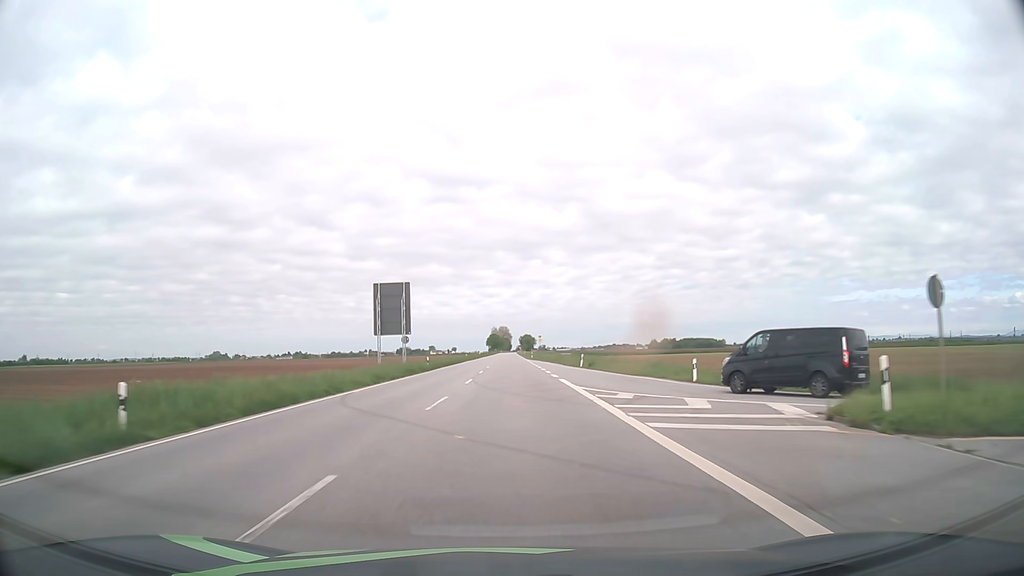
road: primary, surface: asphalt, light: Day
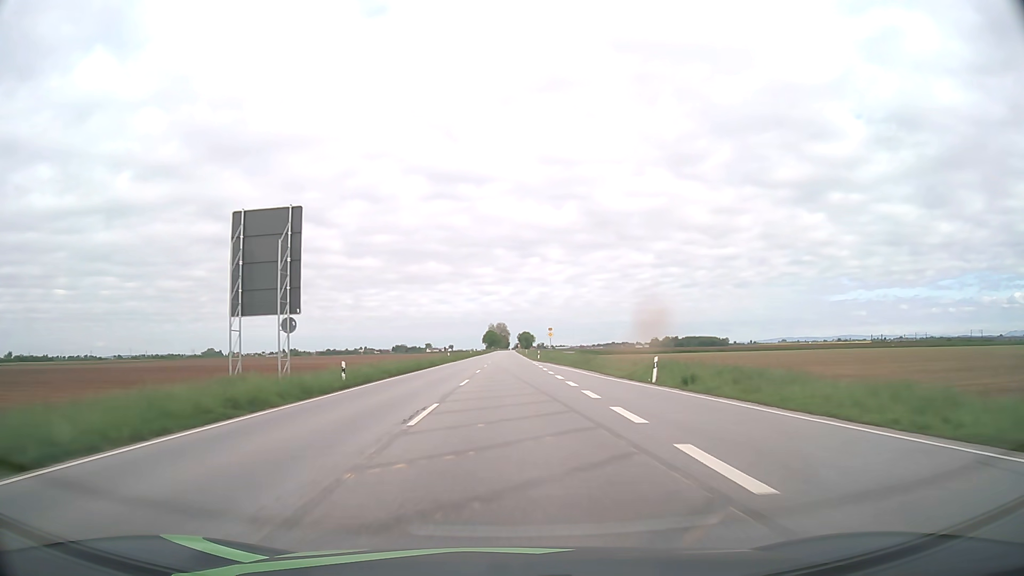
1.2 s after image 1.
(0.0, +27.8) m; 0°
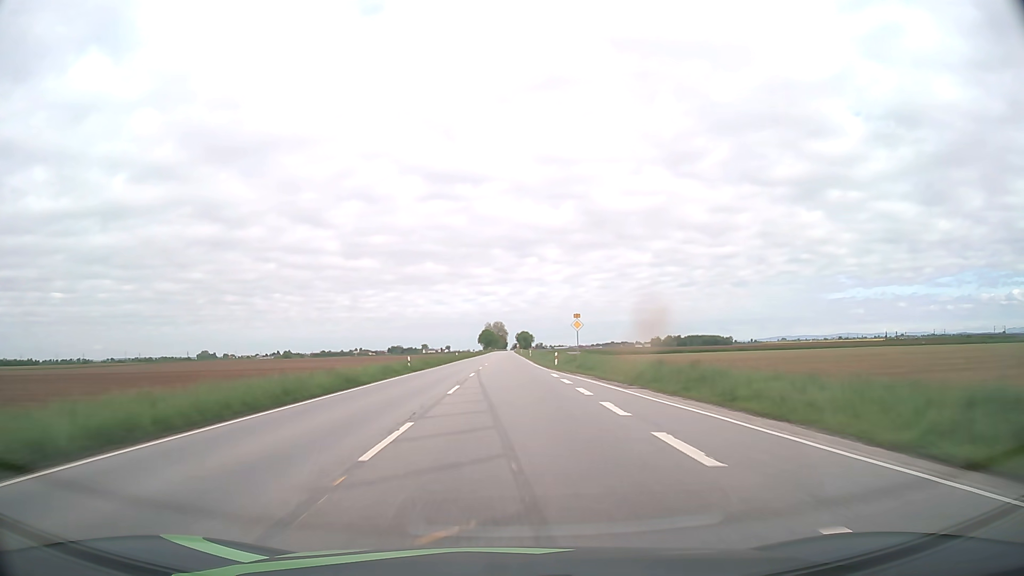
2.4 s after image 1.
(+0.1, +28.8) m; 0°
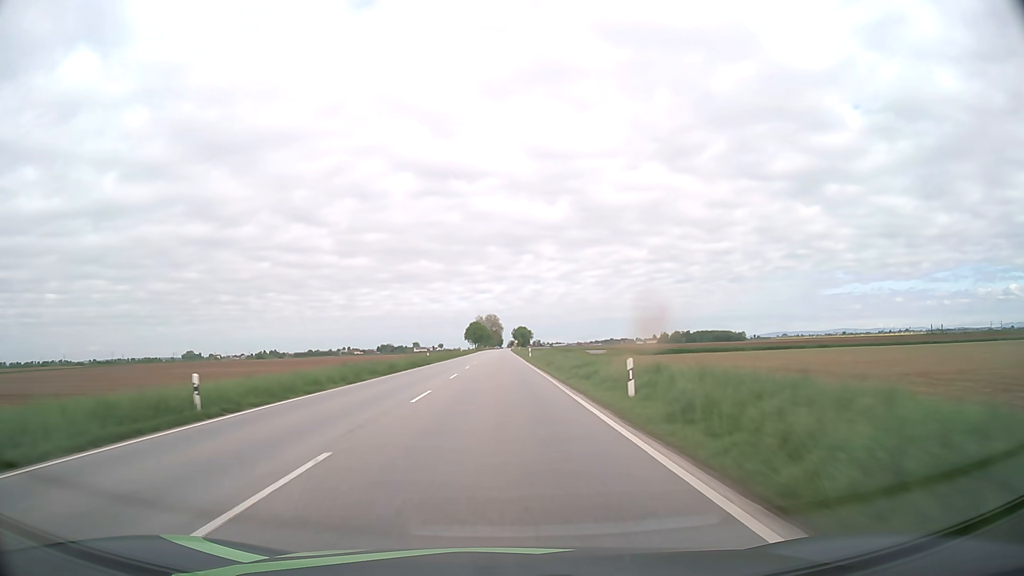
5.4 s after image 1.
(+0.4, +75.1) m; 0°
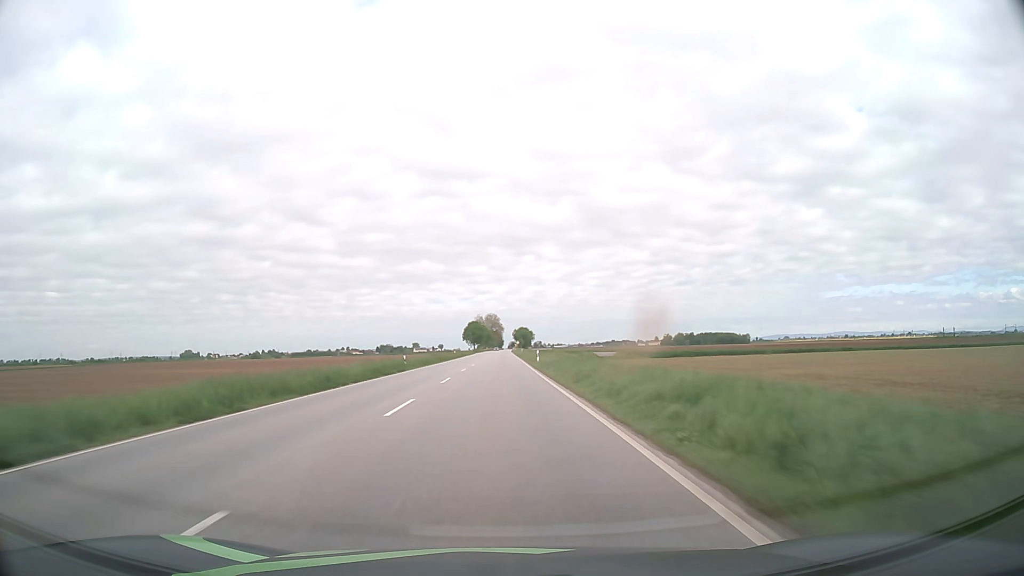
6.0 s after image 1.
(0.0, +15.2) m; 0°
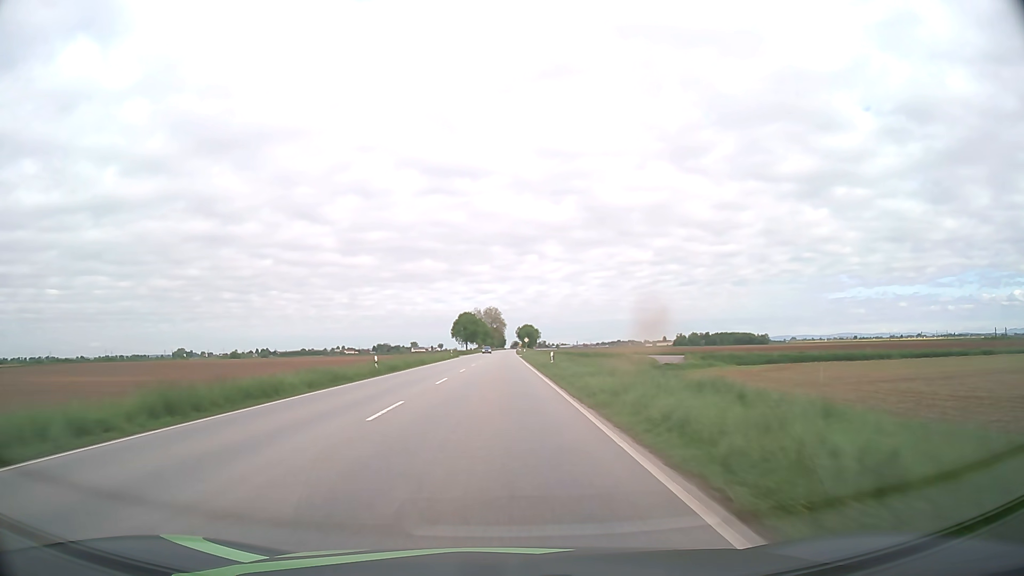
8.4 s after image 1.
(-0.1, +61.2) m; 0°
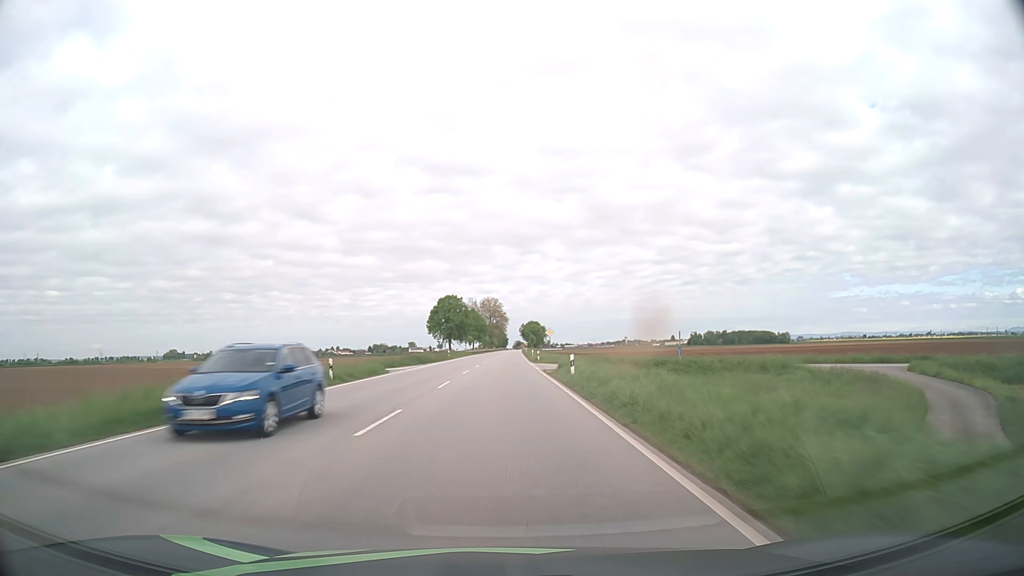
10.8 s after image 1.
(-0.2, +62.3) m; 0°
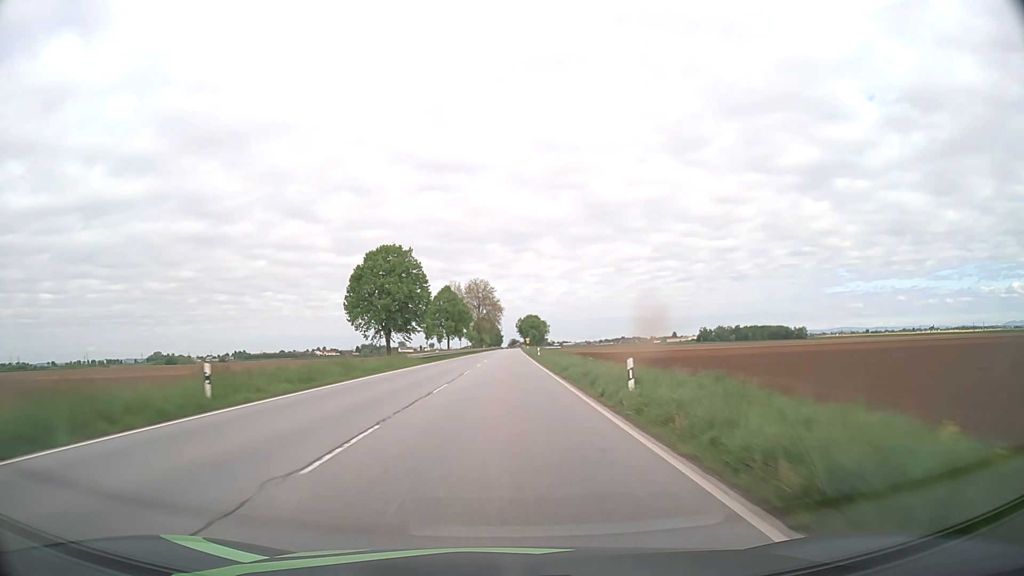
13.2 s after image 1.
(+0.1, +63.2) m; 0°
(0, +10) (0, +20) (0, +30) (0, +40) (0, +50) (0, +60) (0, +70) (+1, +80) (+1, +90) (+1, +100) m
